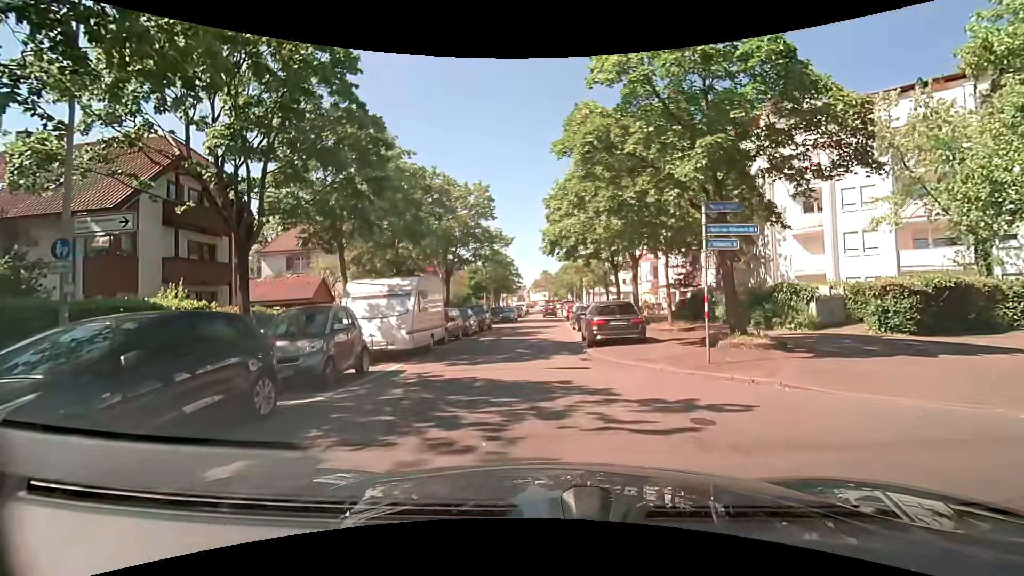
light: Day
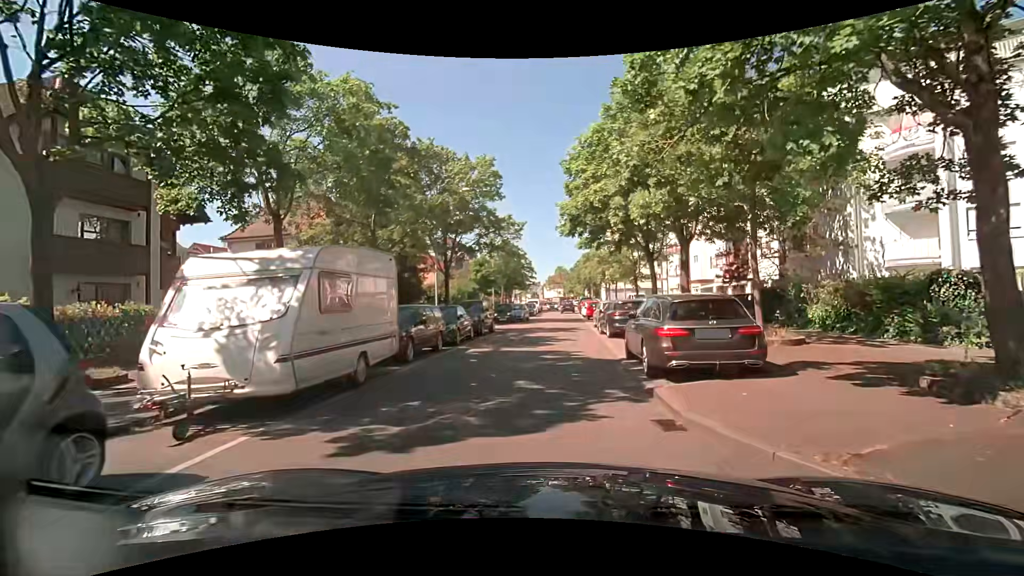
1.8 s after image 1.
(-0.2, +7.4) m; -3°
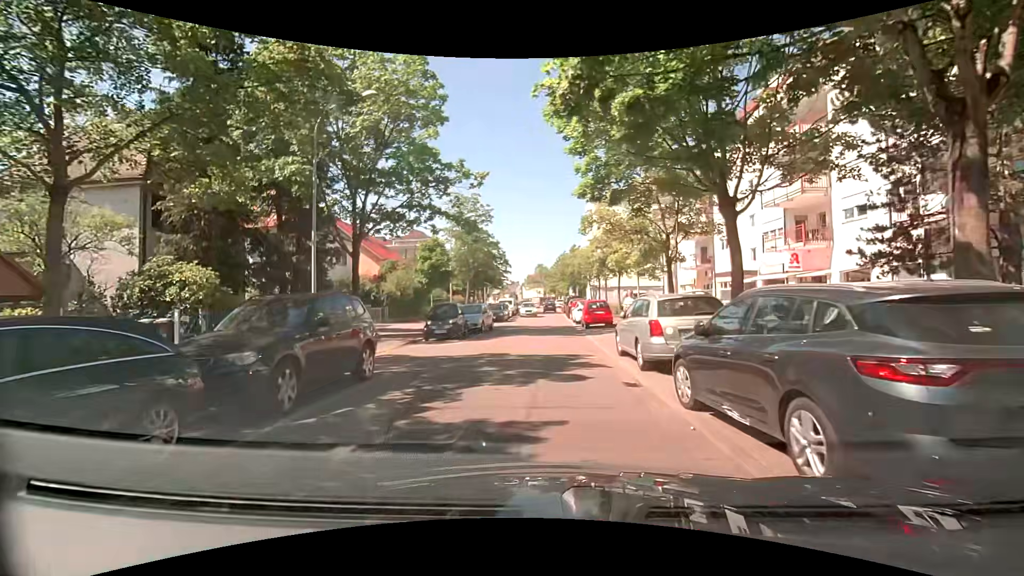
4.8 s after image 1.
(+0.4, +15.6) m; +4°
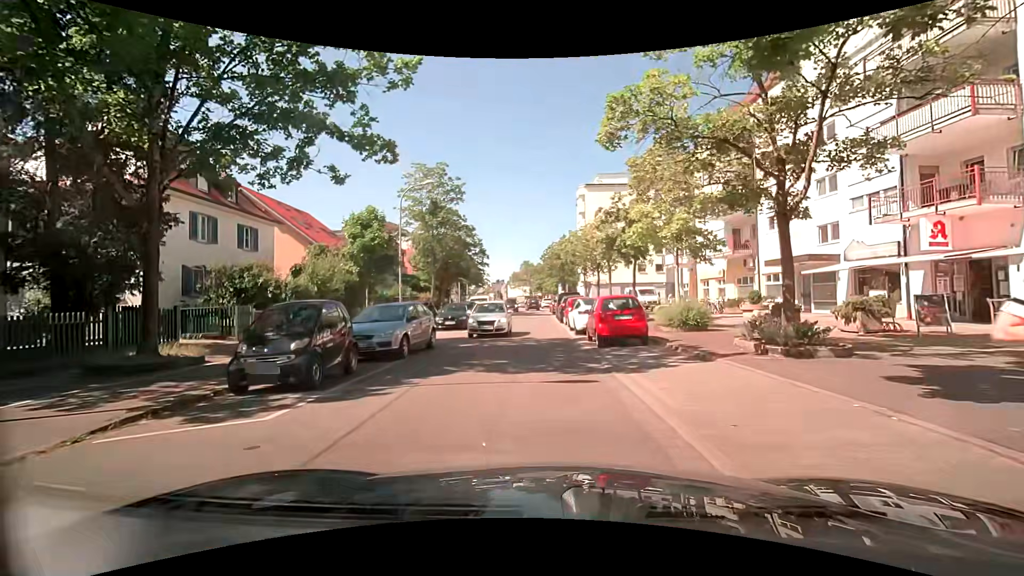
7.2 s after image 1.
(-0.1, +11.7) m; 0°
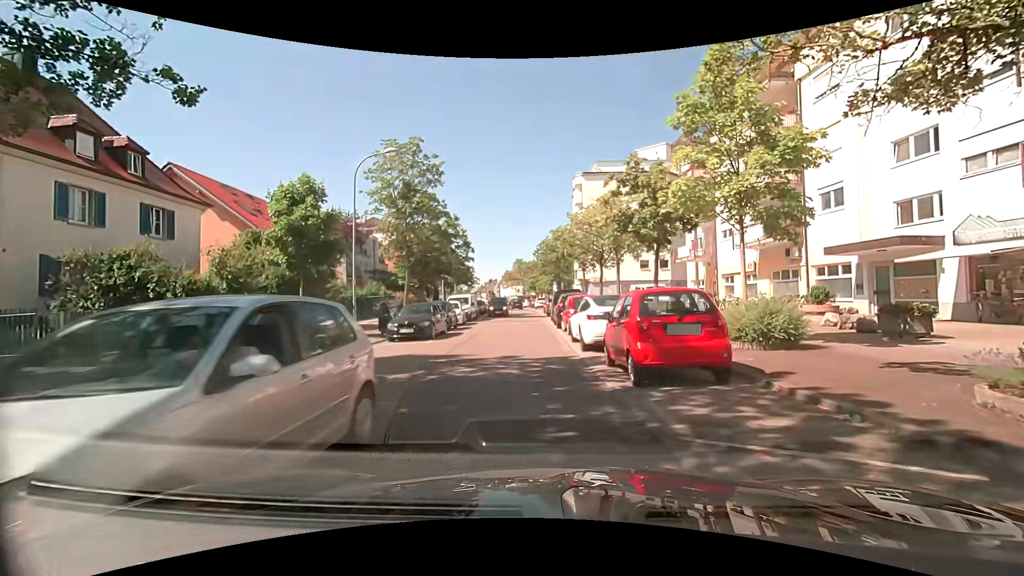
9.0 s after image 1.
(+0.1, +6.7) m; -1°
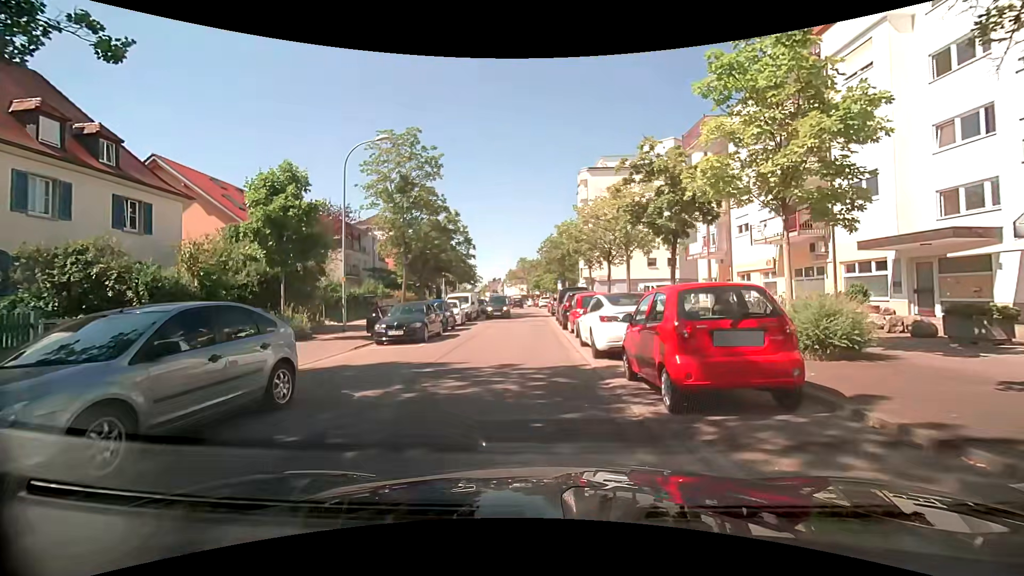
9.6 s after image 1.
(+0.1, +1.9) m; +2°
